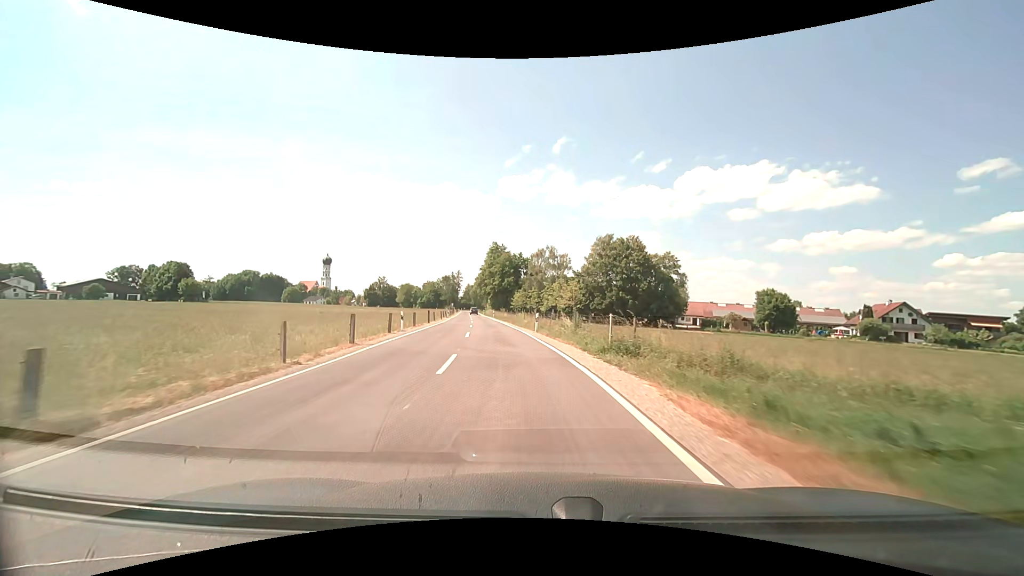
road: unclassified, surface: asphalt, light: Day
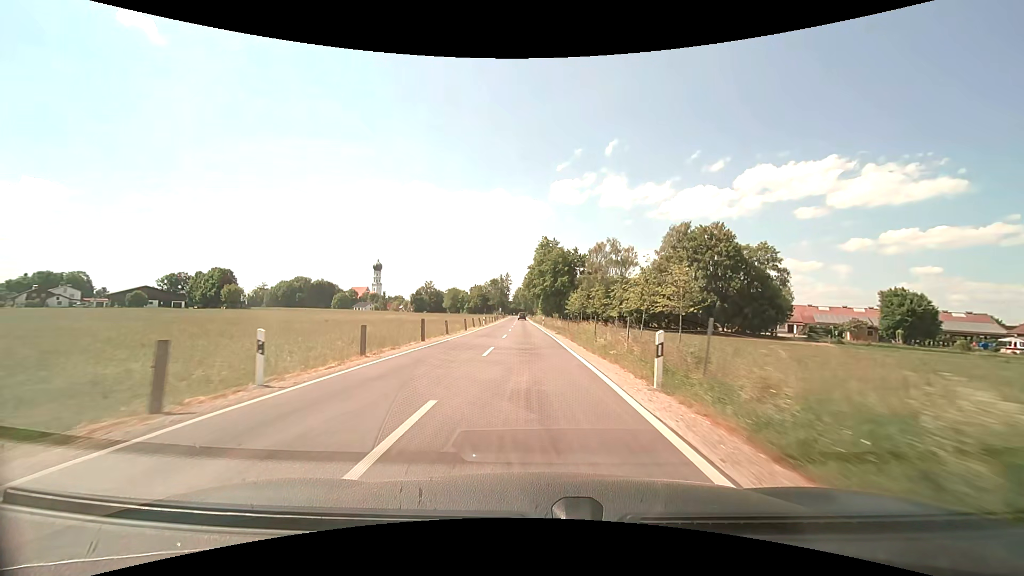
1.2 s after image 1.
(-1.2, +18.8) m; -6°
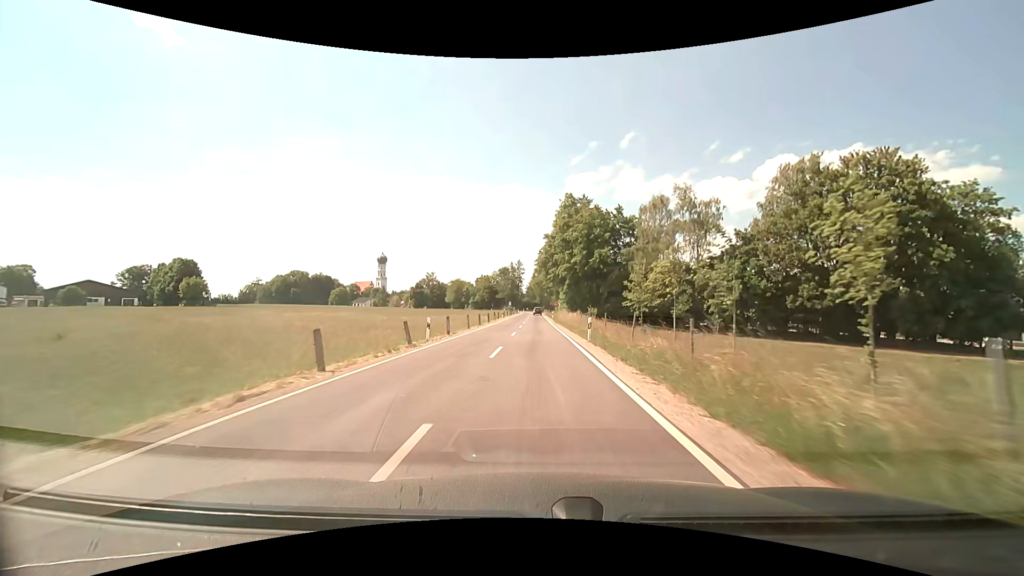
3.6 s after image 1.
(-0.9, +37.8) m; -2°
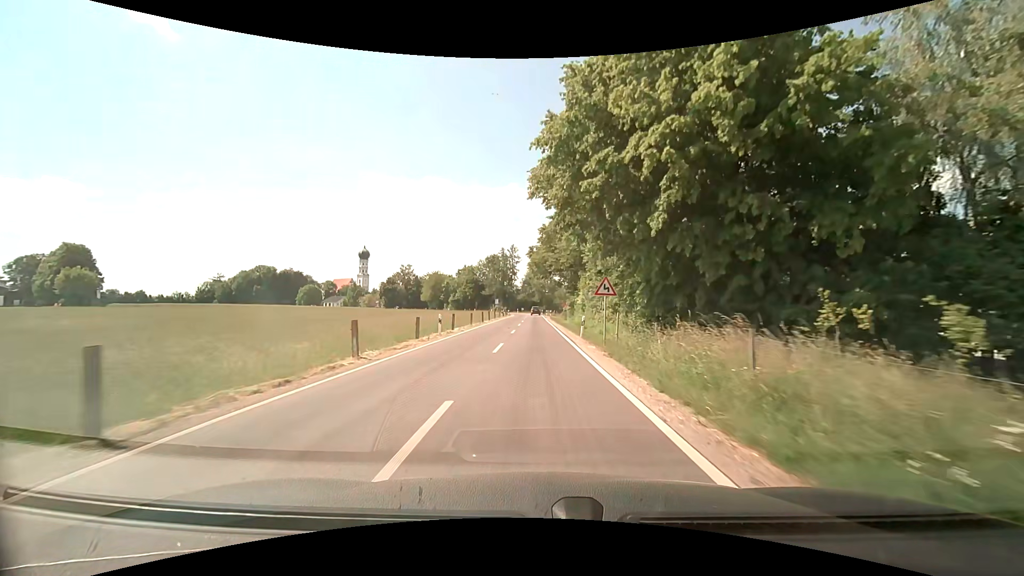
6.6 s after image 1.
(-0.1, +46.7) m; 0°
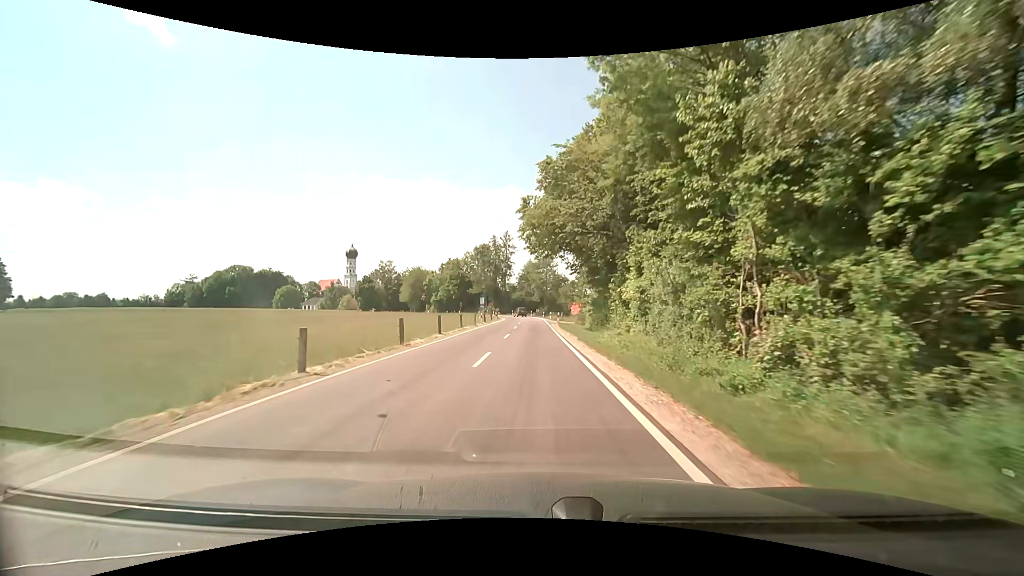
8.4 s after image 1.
(0.0, +27.8) m; 0°
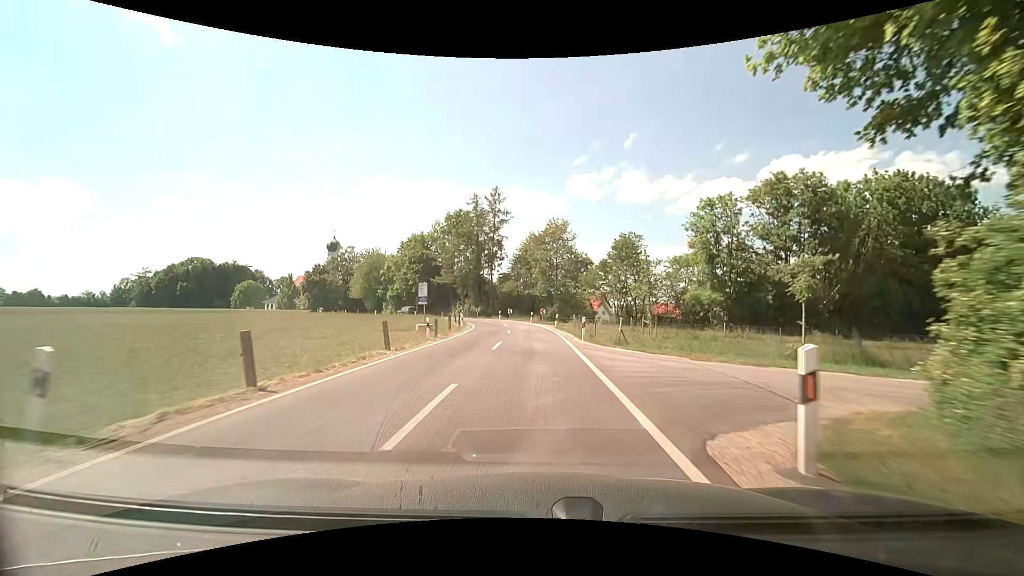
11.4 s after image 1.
(-0.6, +42.6) m; -1°
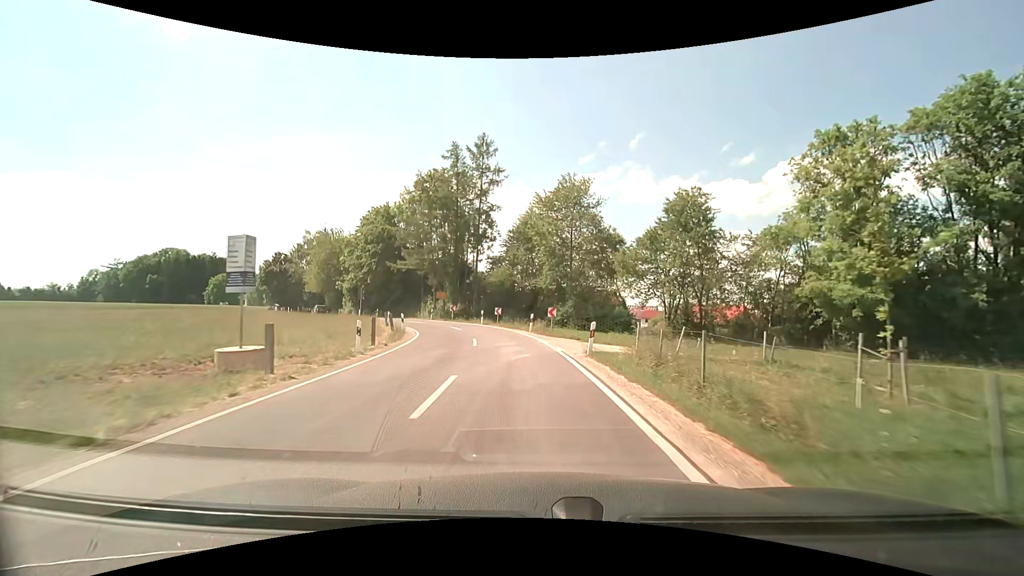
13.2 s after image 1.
(0.0, +22.6) m; 0°
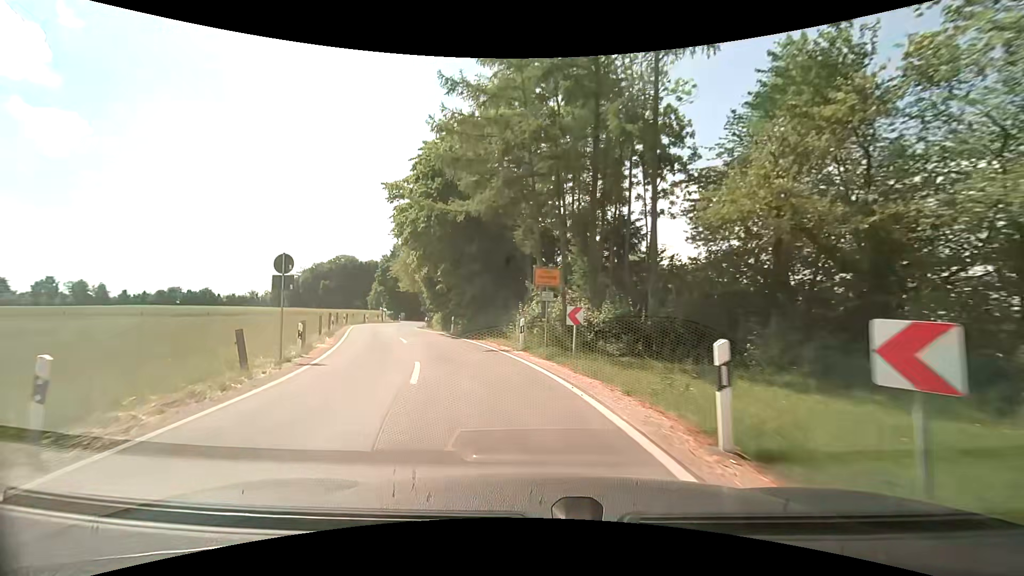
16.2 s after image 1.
(-3.4, +33.5) m; -19°
(-1, +10) (-4, +20) (-7, +29) (-10, +38) (-13, +48) (-15, +58) (-16, +68) (-15, +78) (-12, +87) (-7, +96) m
